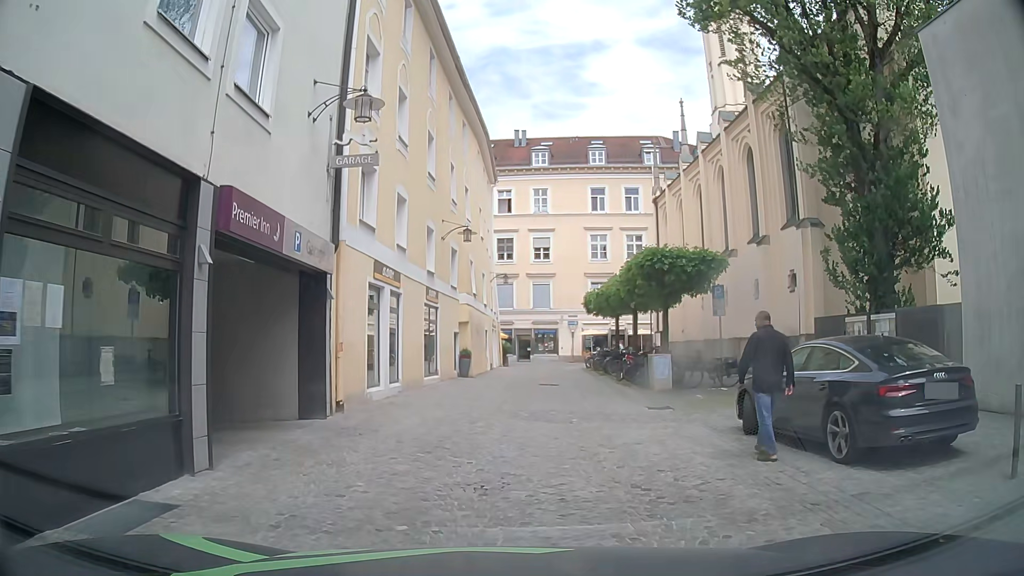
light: Day
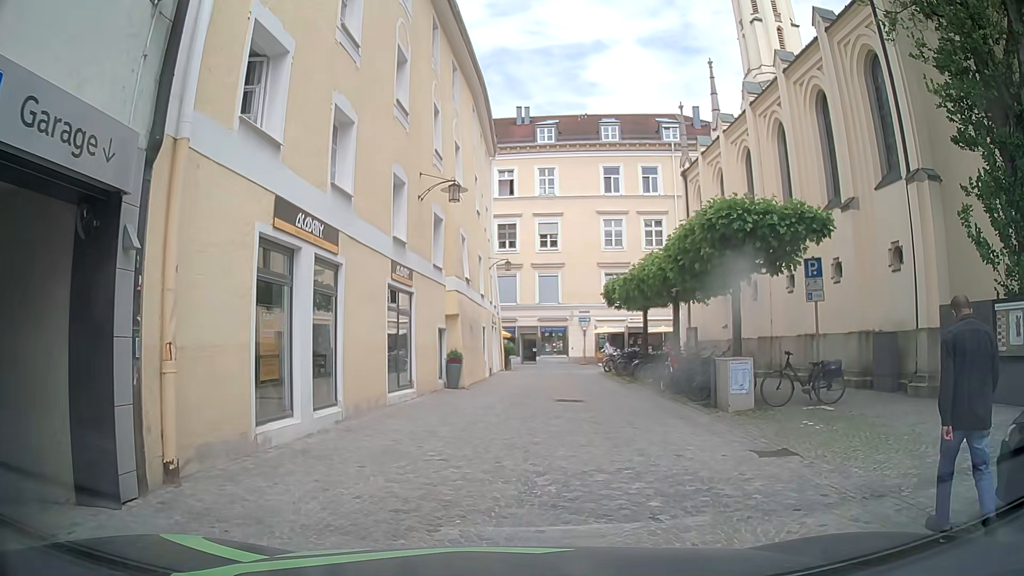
(-0.2, +6.2) m; -1°
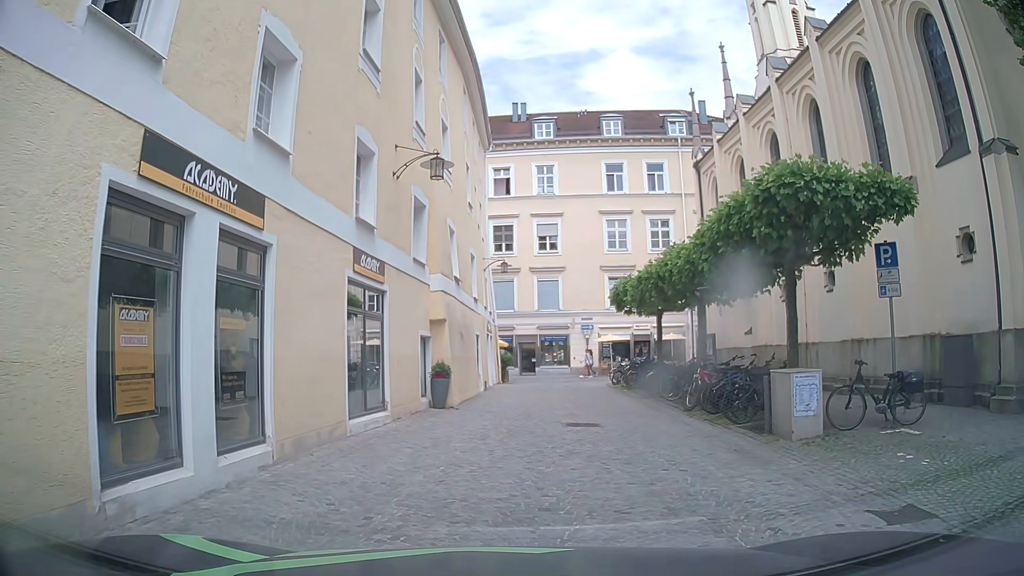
(-0.1, +3.1) m; -2°
